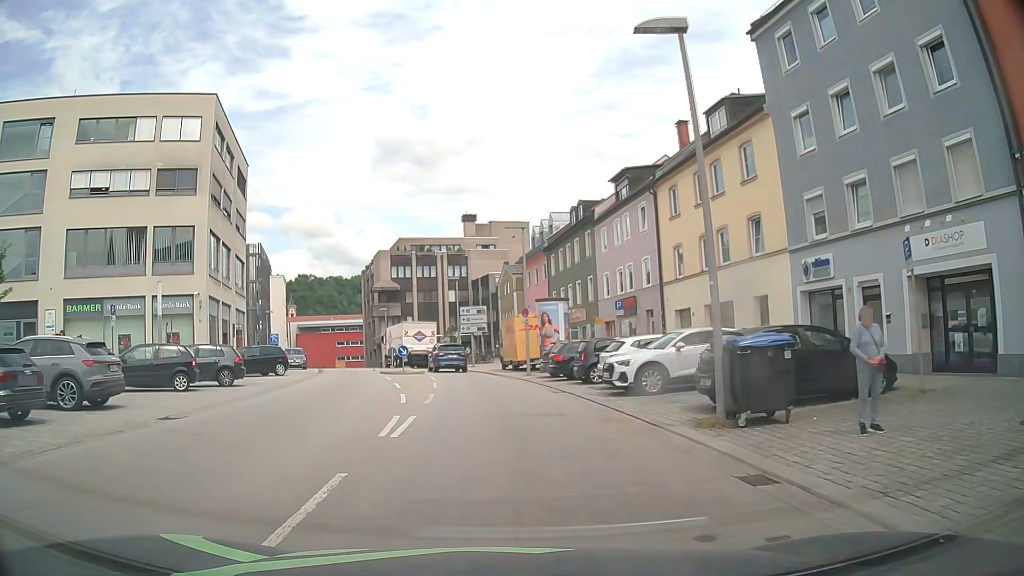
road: tertiary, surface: asphalt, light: Day
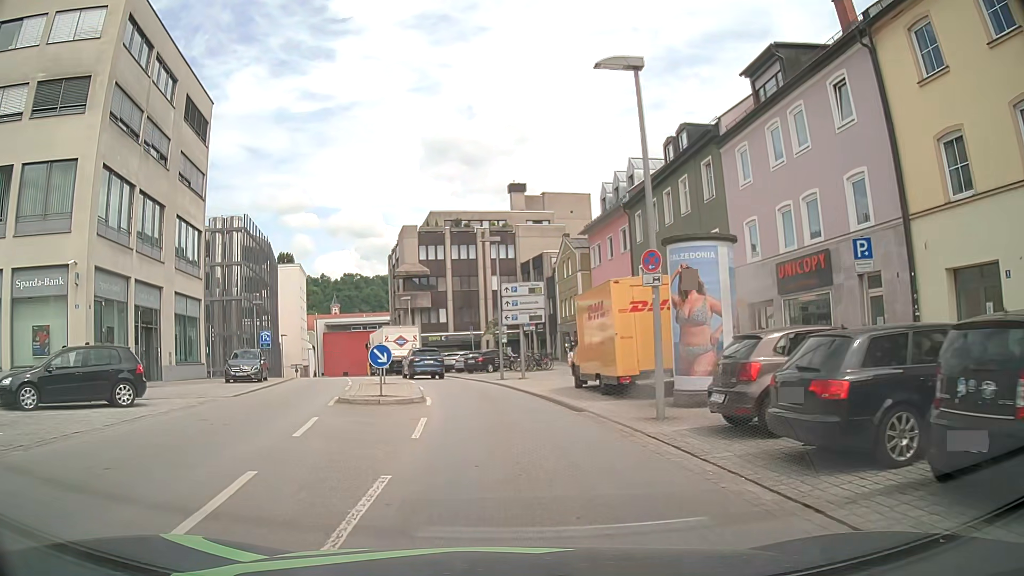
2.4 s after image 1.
(-0.9, +17.7) m; -5°
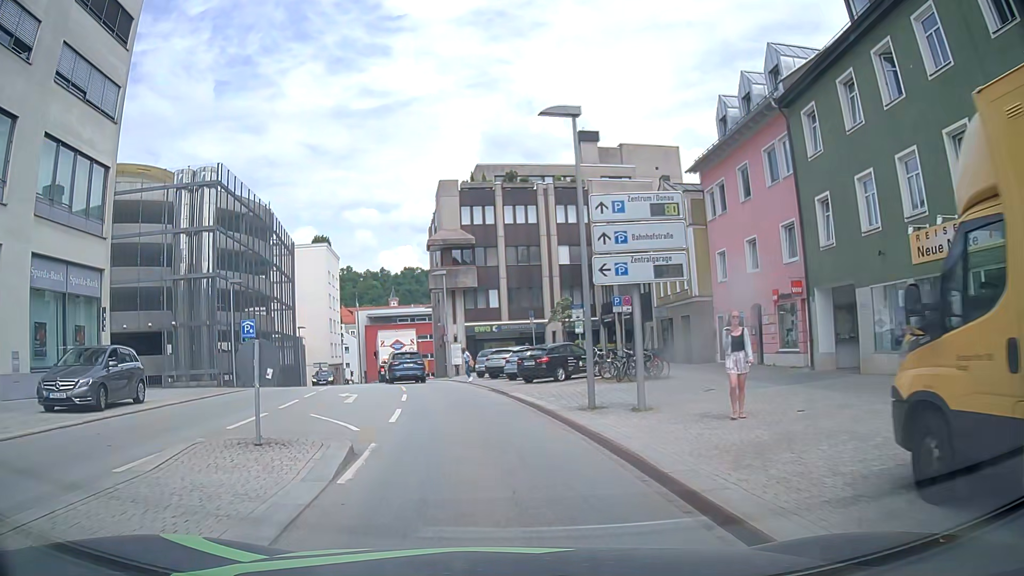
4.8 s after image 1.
(-0.6, +16.9) m; -5°
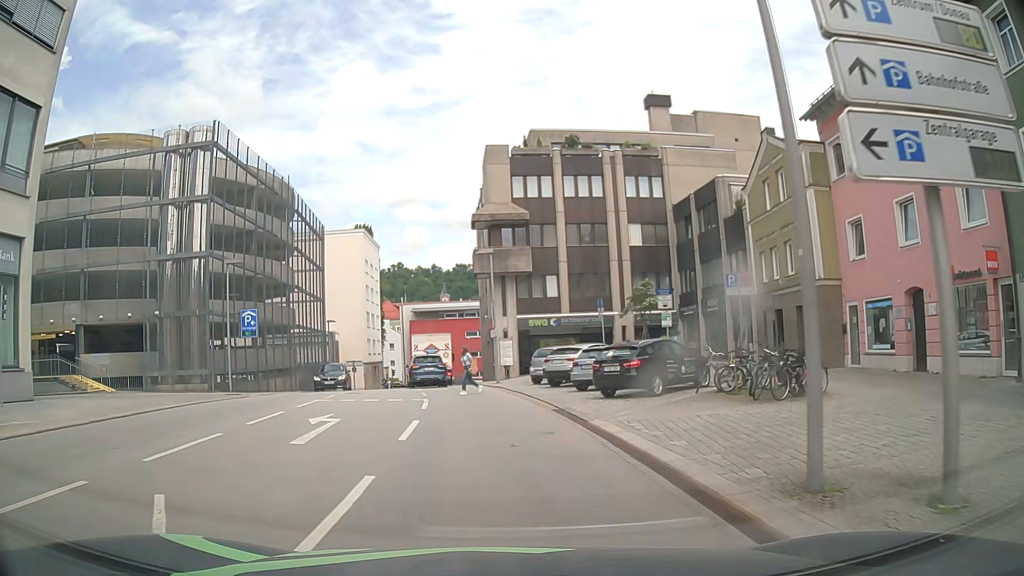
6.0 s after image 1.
(-0.4, +8.6) m; -4°
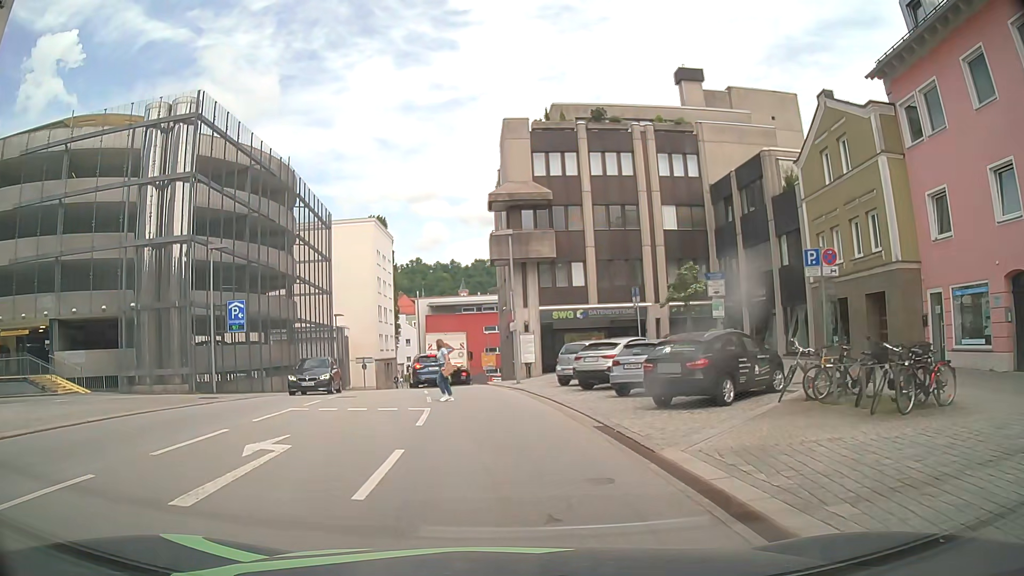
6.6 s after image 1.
(-0.1, +4.4) m; -1°
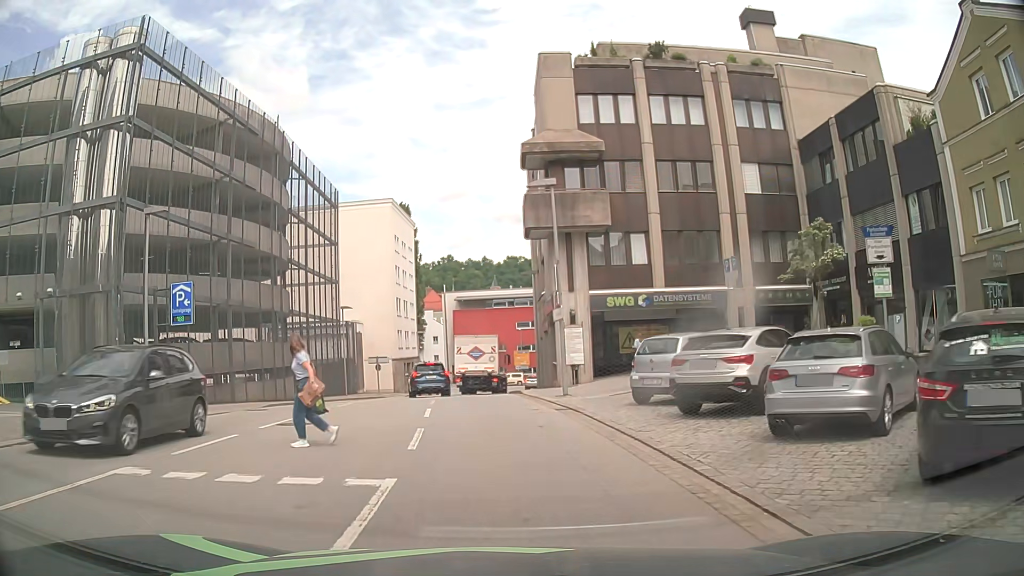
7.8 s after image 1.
(-0.3, +8.9) m; -4°
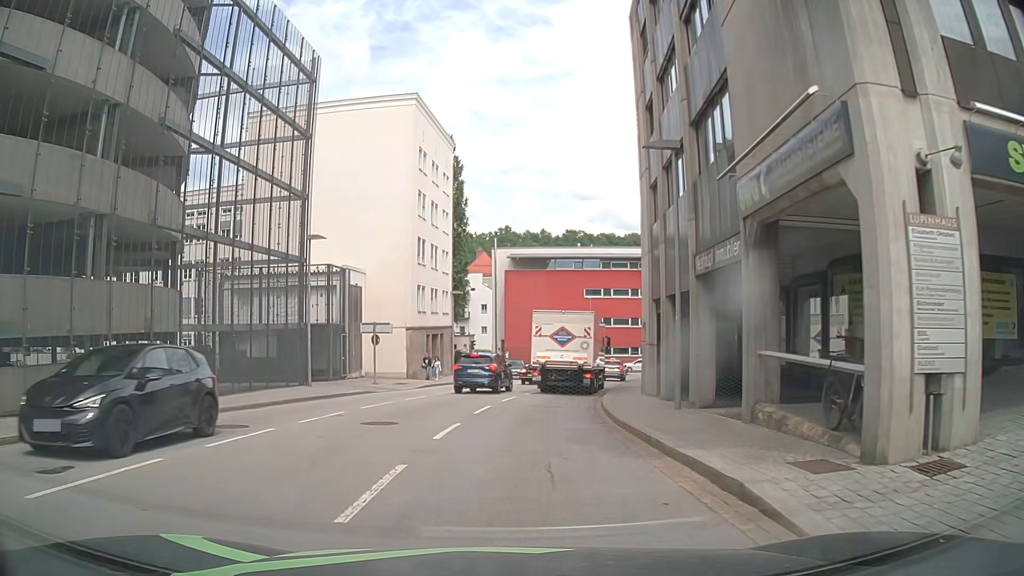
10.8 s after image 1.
(-1.3, +21.4) m; -6°
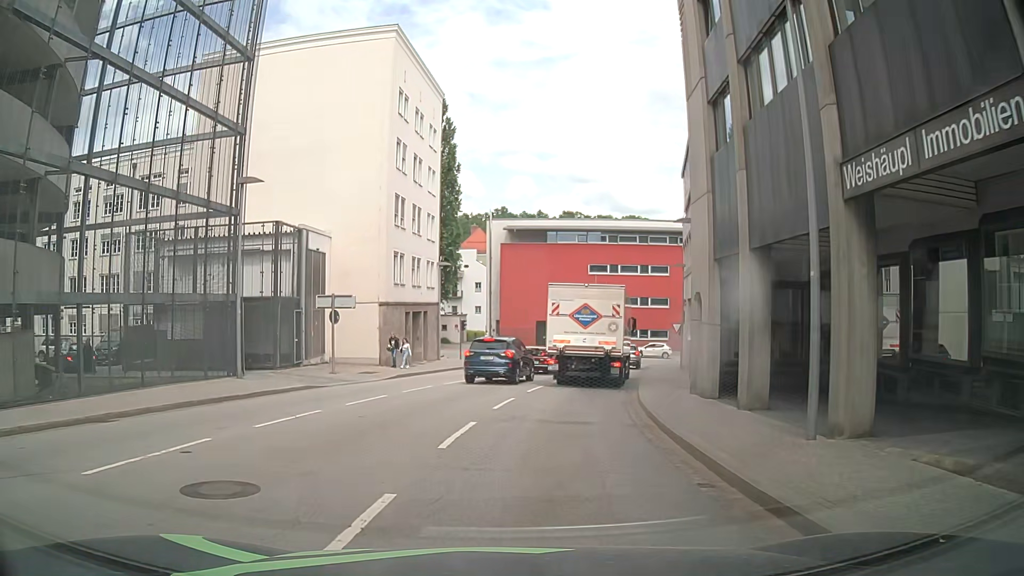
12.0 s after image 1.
(0.0, +7.8) m; +1°
